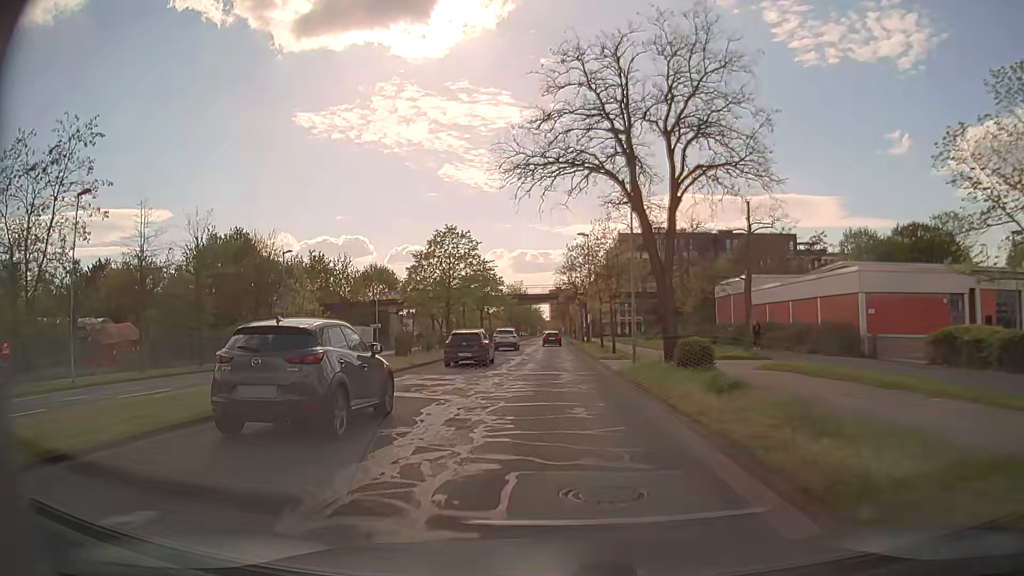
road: secondary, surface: asphalt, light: Day
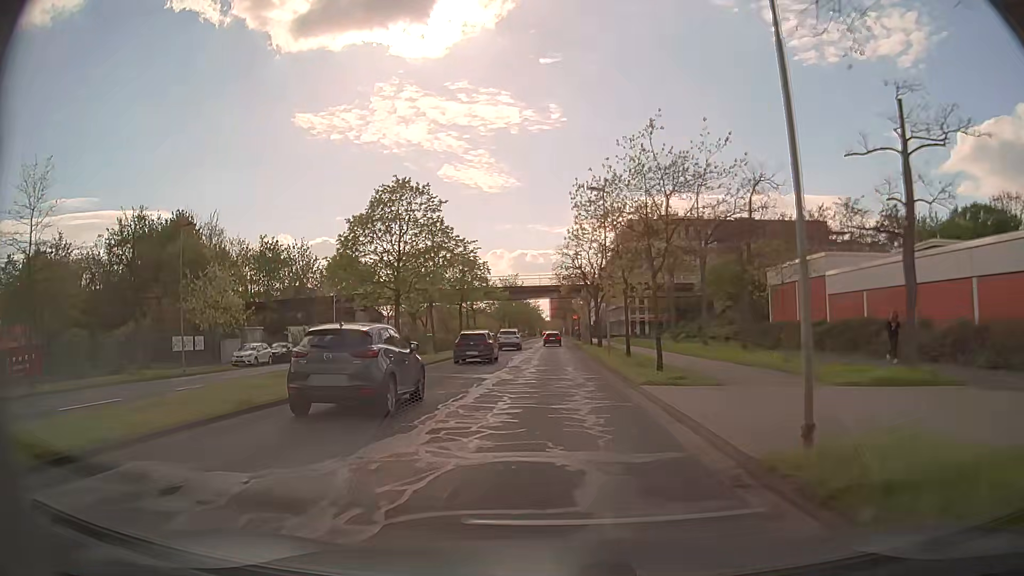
(-0.2, +14.7) m; 0°
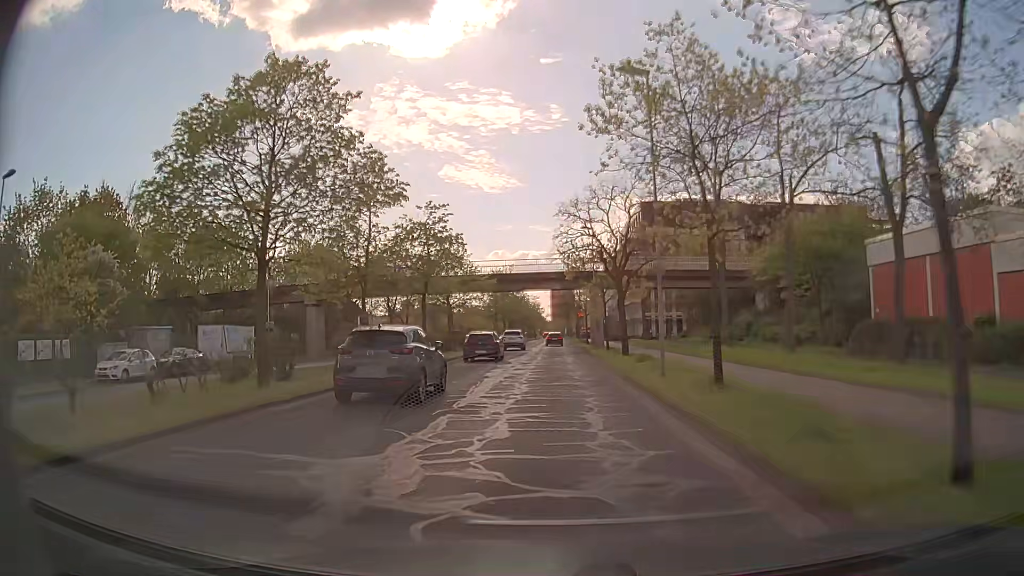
(-0.1, +14.7) m; 0°
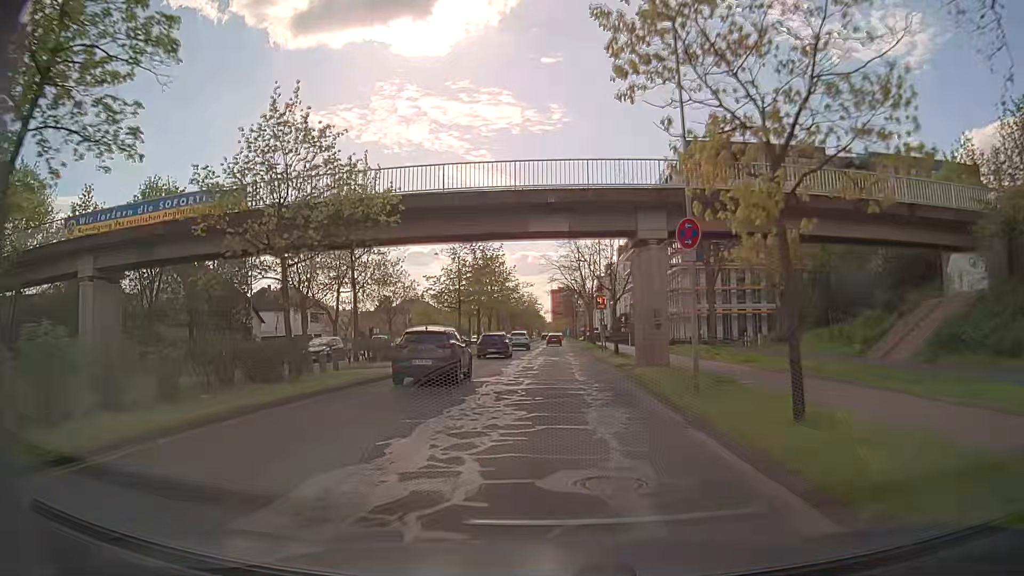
(-0.1, +29.4) m; 0°
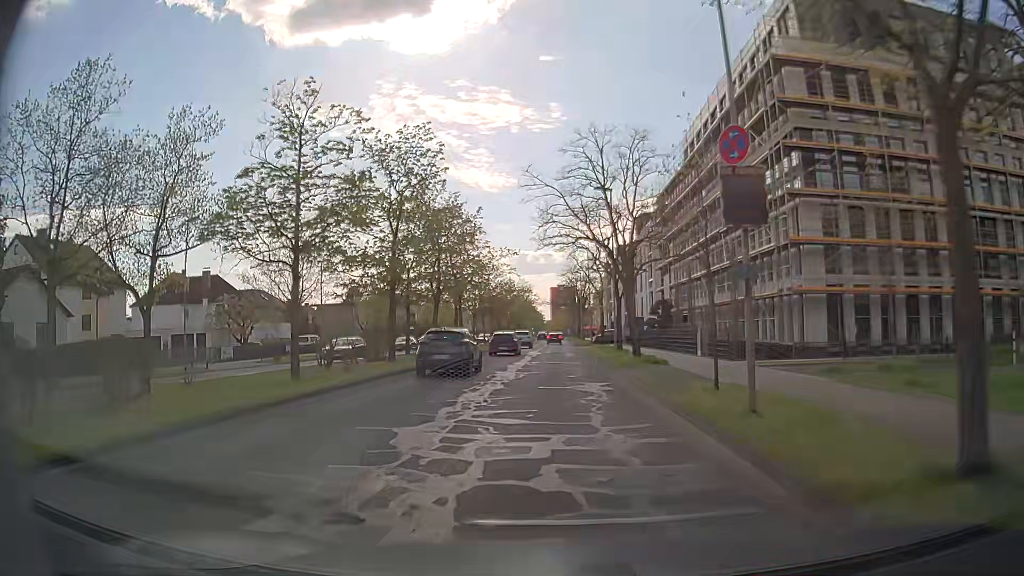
(+0.1, +29.8) m; -1°
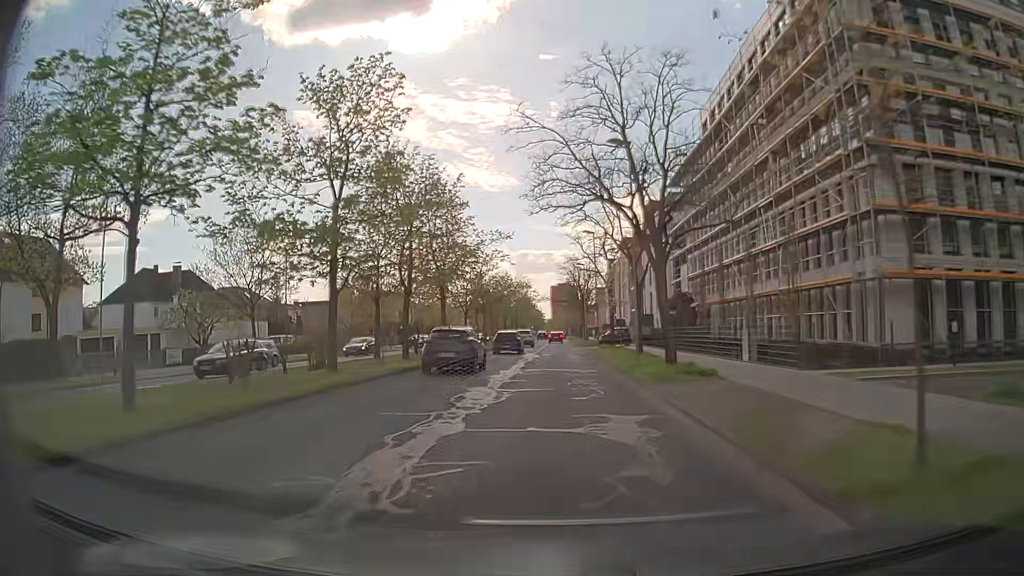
(+0.1, +7.6) m; +1°
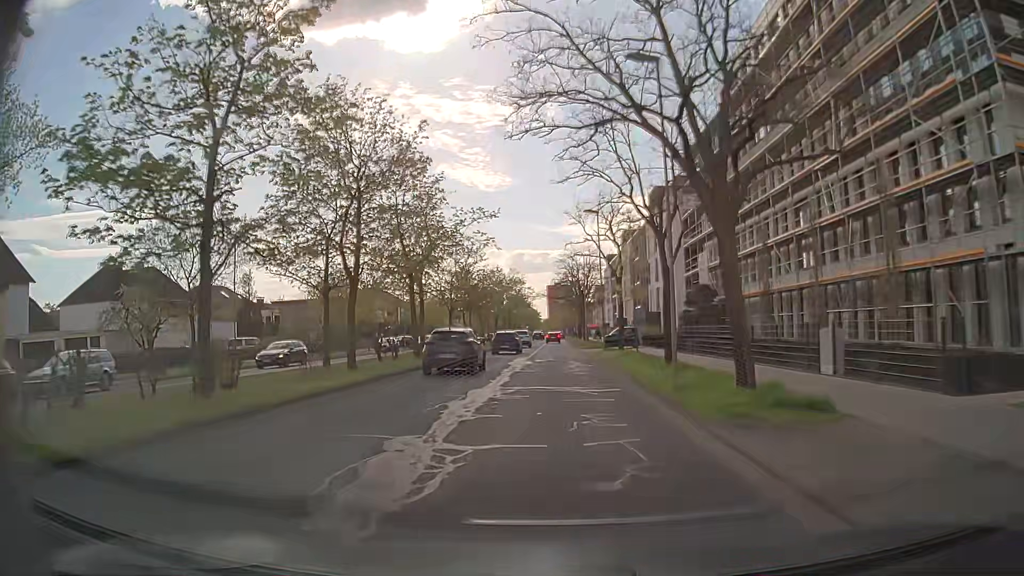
(0.0, +7.6) m; 0°
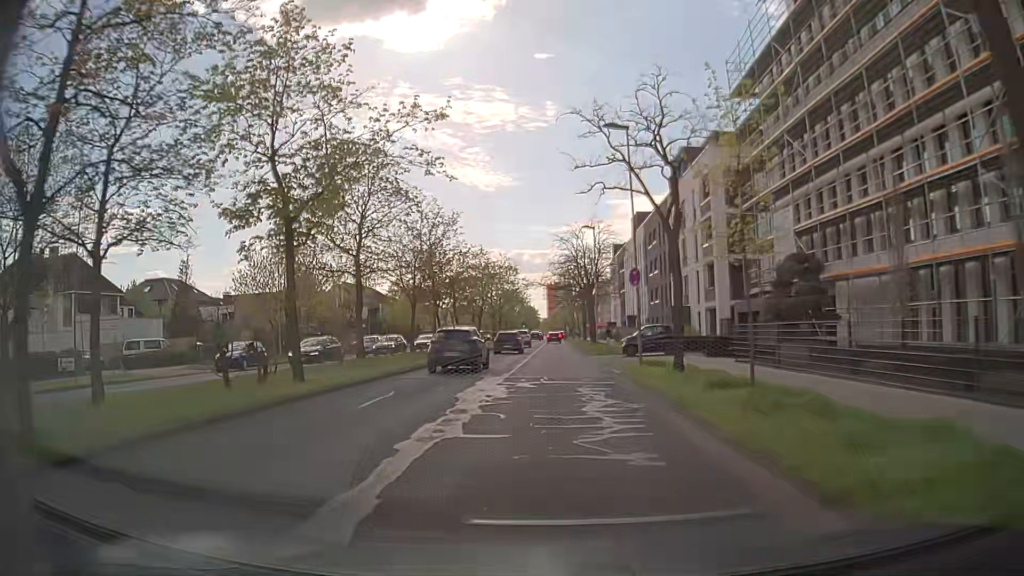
(0.0, +15.3) m; 0°
